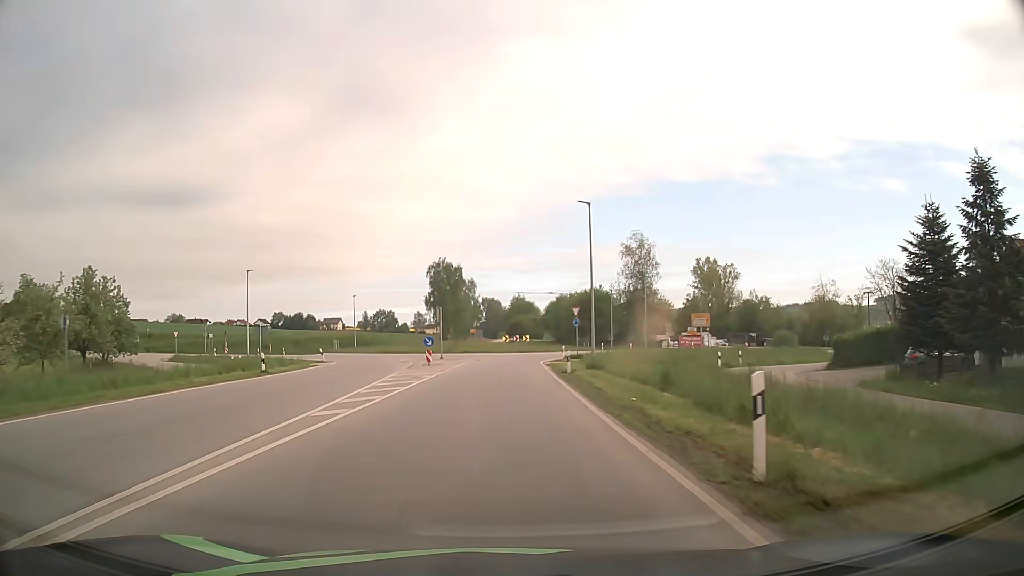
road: secondary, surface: asphalt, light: Day
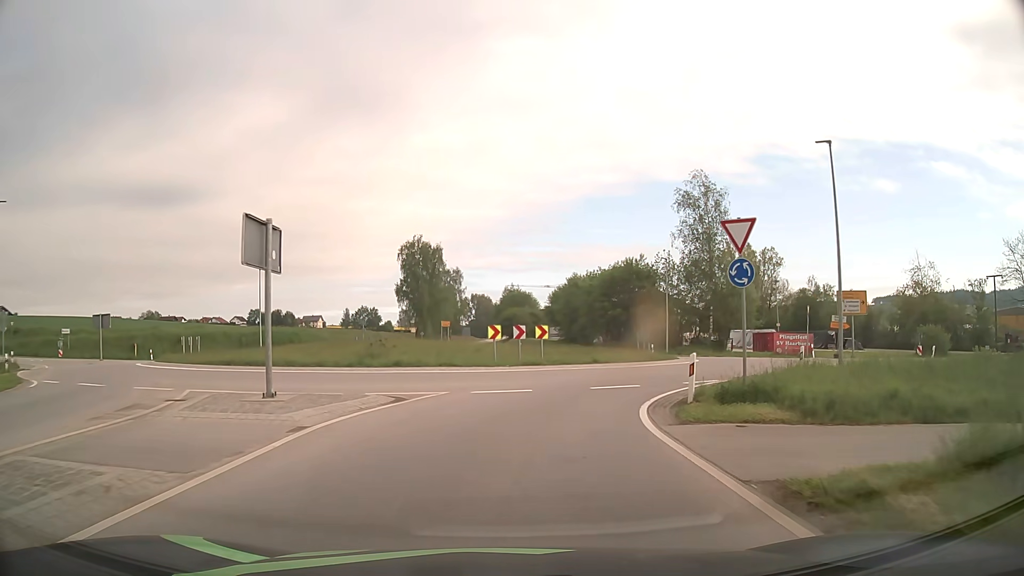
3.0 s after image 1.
(-0.1, +34.3) m; +1°
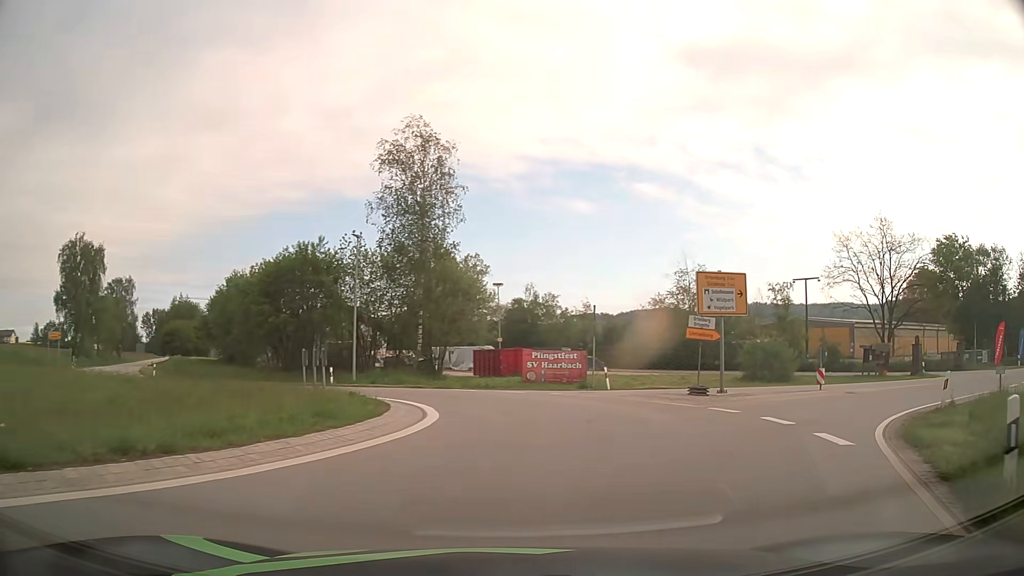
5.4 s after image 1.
(+3.5, +19.3) m; +28°
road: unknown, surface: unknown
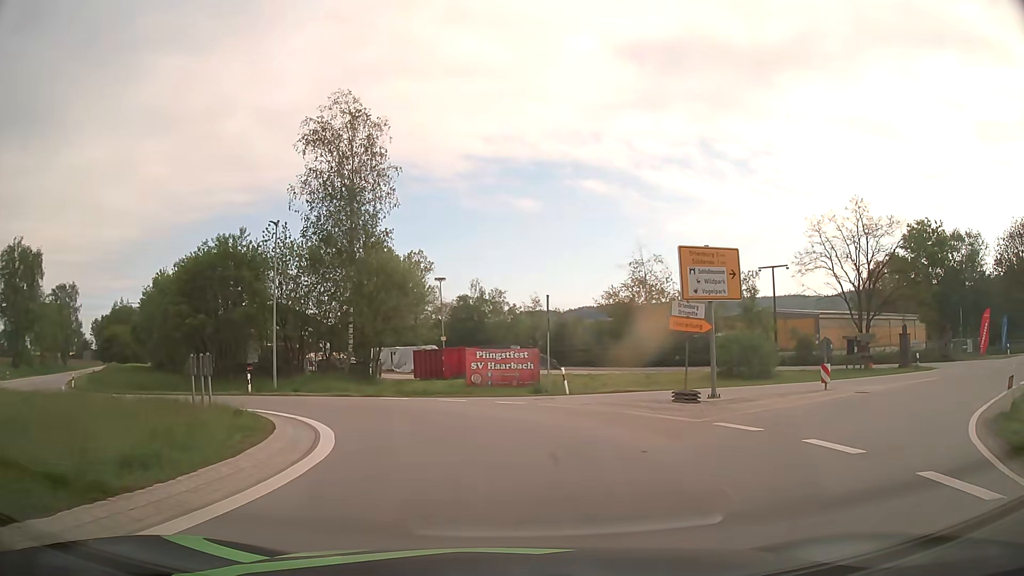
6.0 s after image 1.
(+0.2, +4.7) m; +4°
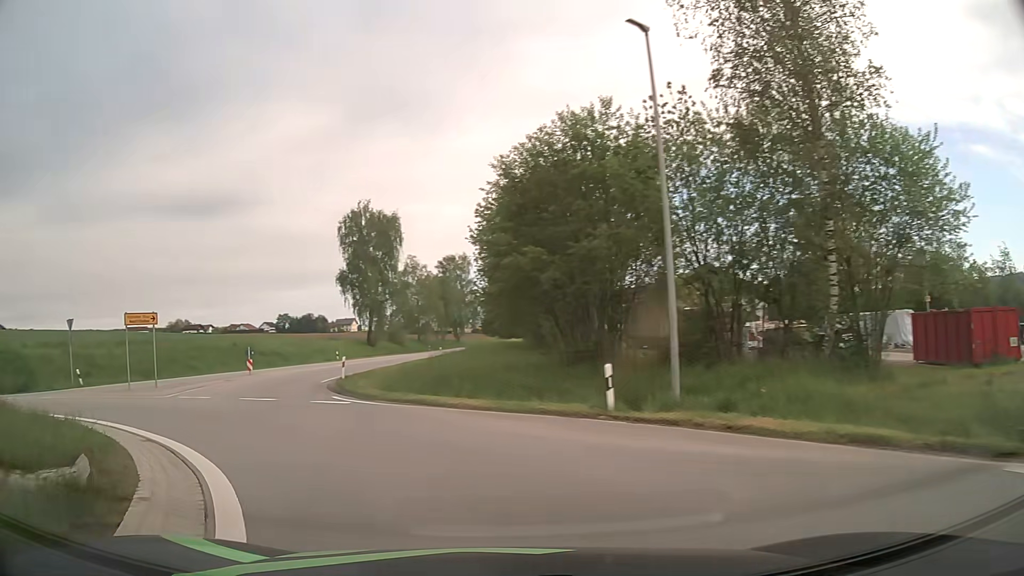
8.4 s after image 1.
(-4.7, +18.3) m; -37°
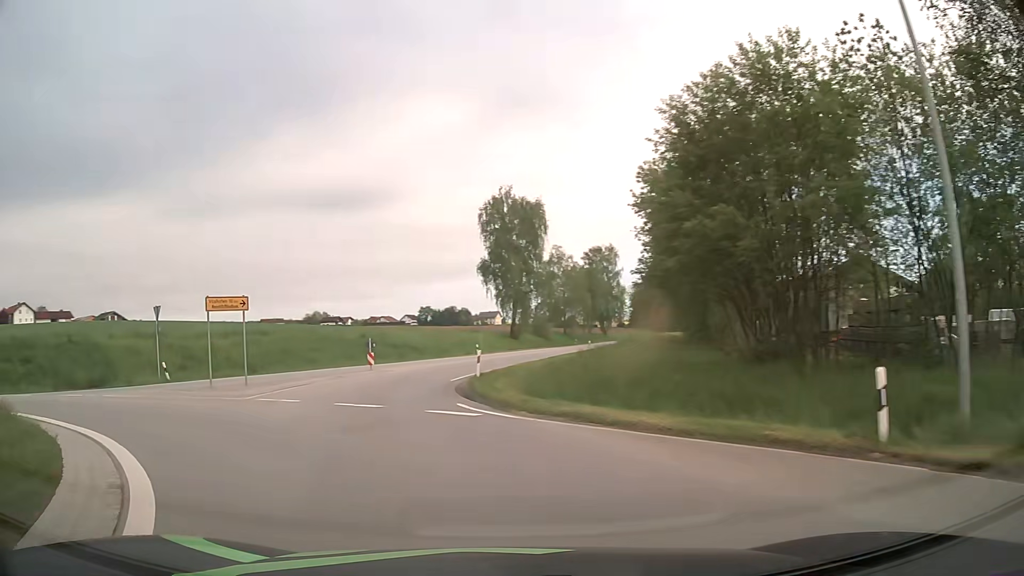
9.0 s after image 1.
(-0.6, +5.1) m; -12°
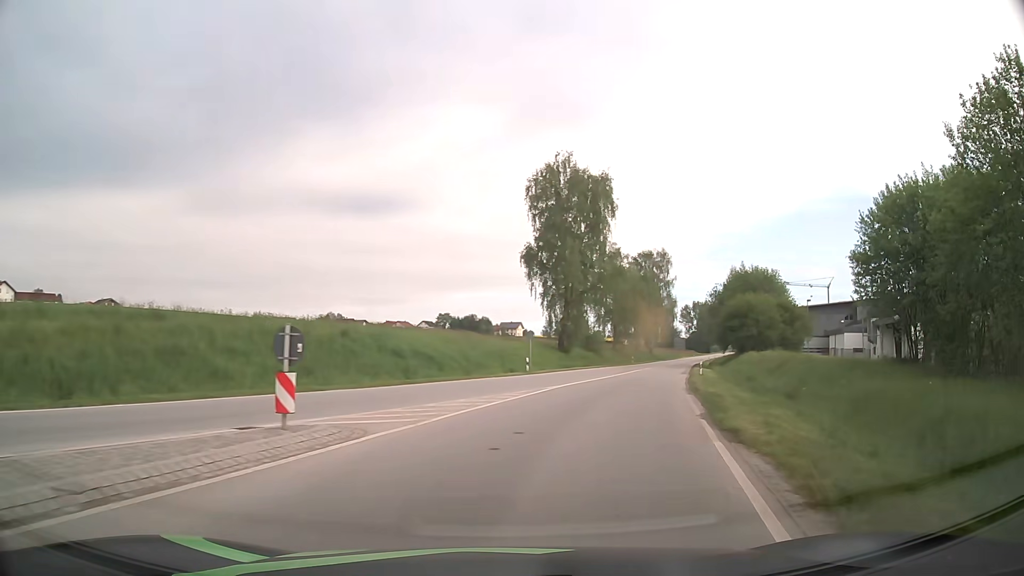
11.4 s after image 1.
(-3.3, +23.4) m; -1°
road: secondary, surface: asphalt
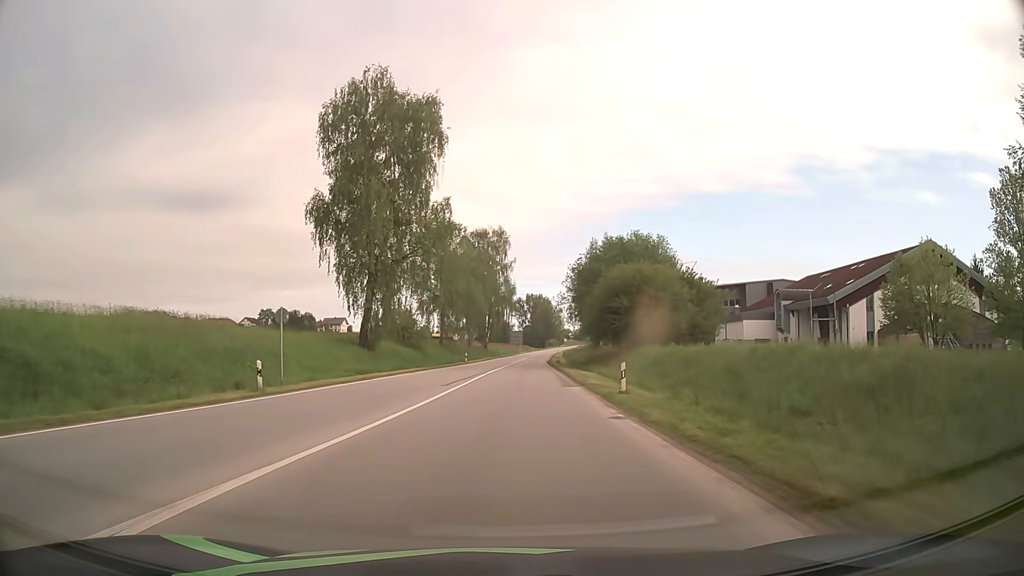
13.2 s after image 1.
(+3.3, +22.4) m; +14°
(0, +10) (0, +20) (0, +30) (+1, +40) (+1, +50) (+1, +60) (+2, +70) (+2, +80) (+3, +90) (+4, +100) m
